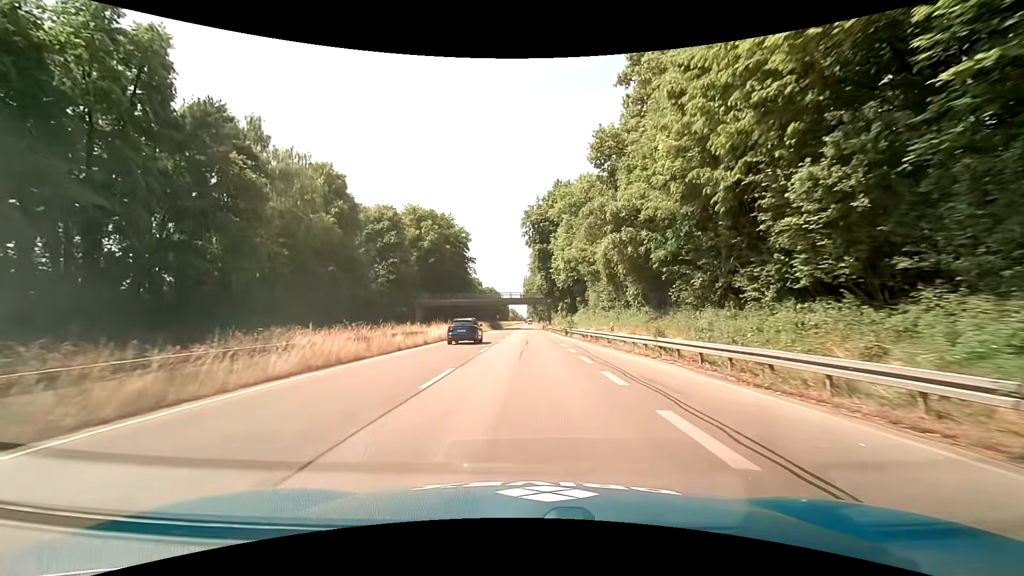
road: trunk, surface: asphalt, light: Day
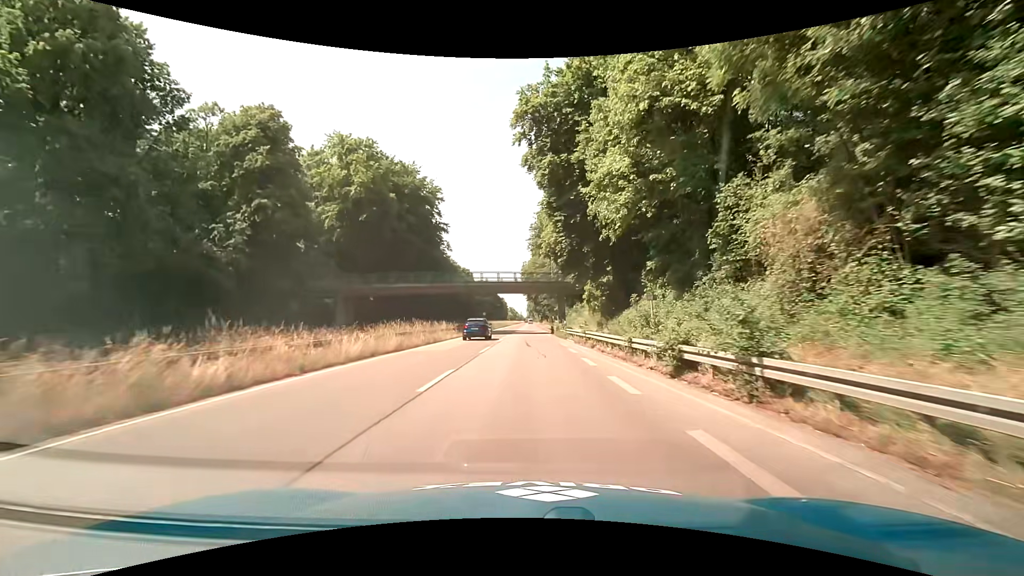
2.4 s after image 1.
(-0.4, +36.7) m; -1°
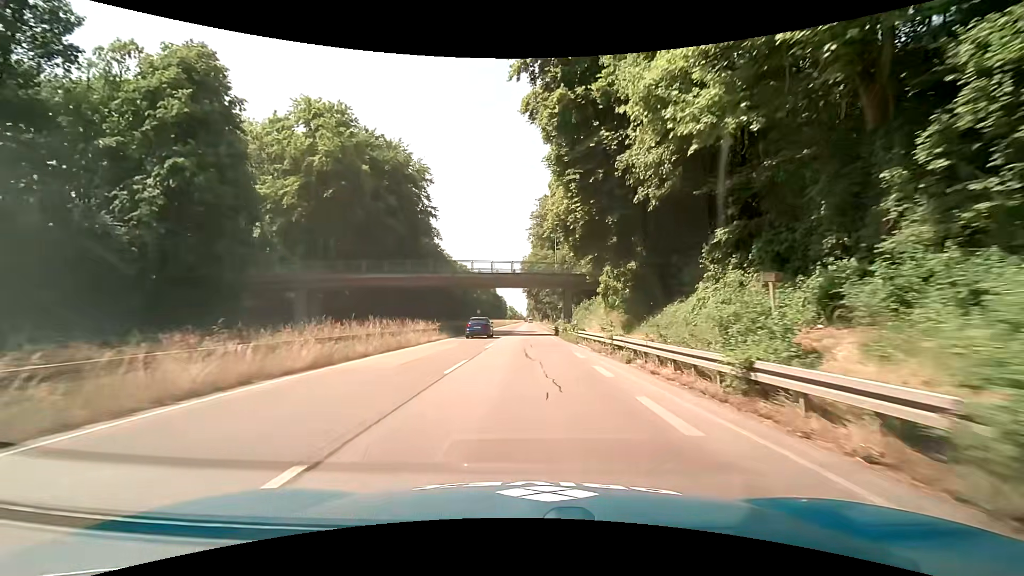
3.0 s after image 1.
(0.0, +9.2) m; 0°
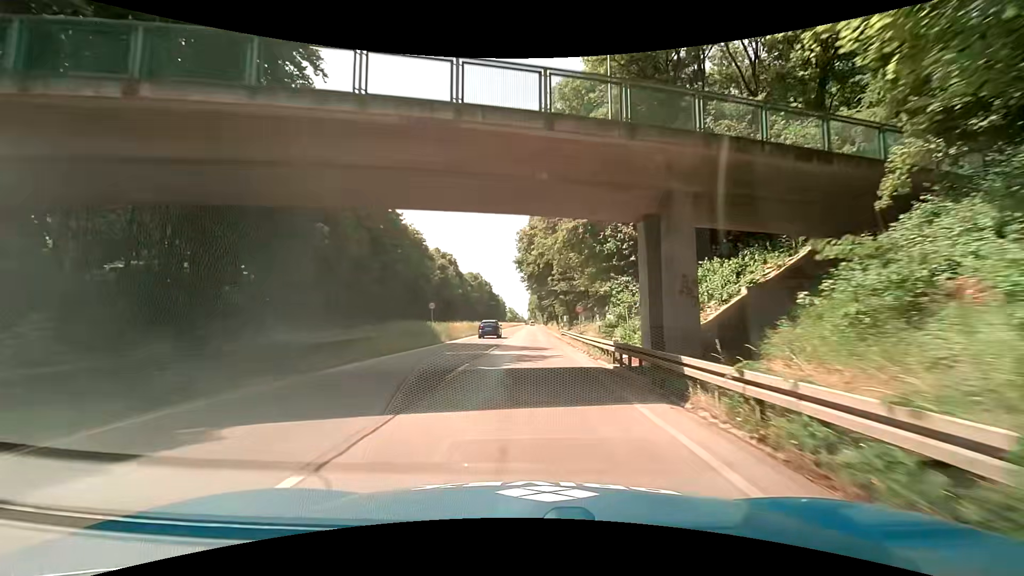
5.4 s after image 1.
(+0.2, +36.7) m; 0°
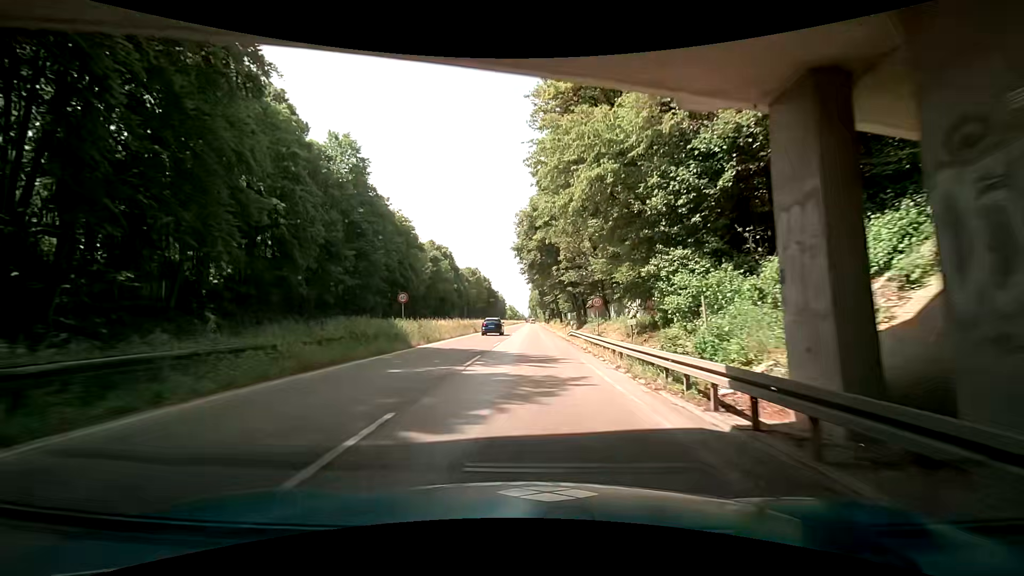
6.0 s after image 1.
(0.0, +9.2) m; 0°
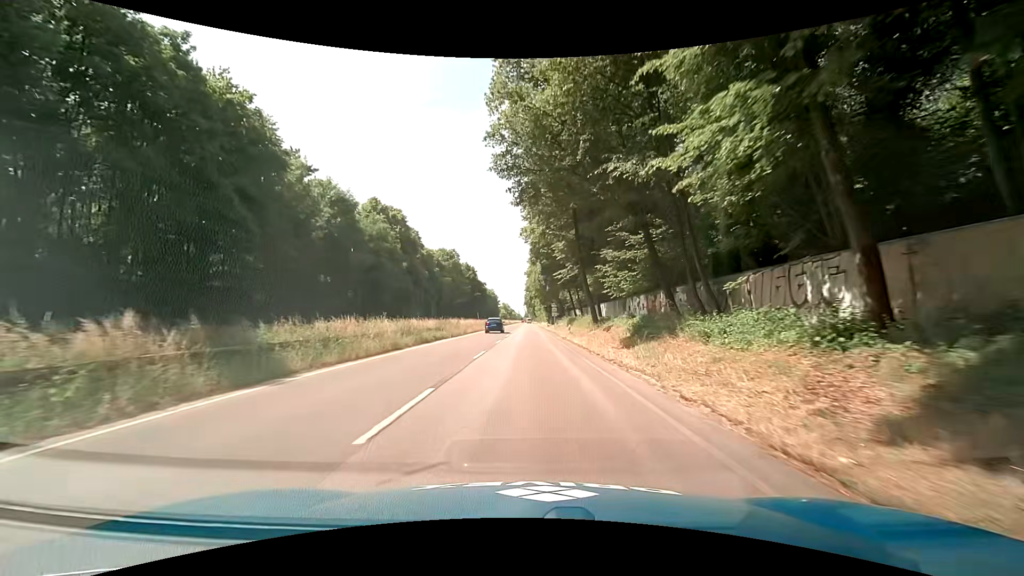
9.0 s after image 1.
(+0.3, +45.8) m; +1°
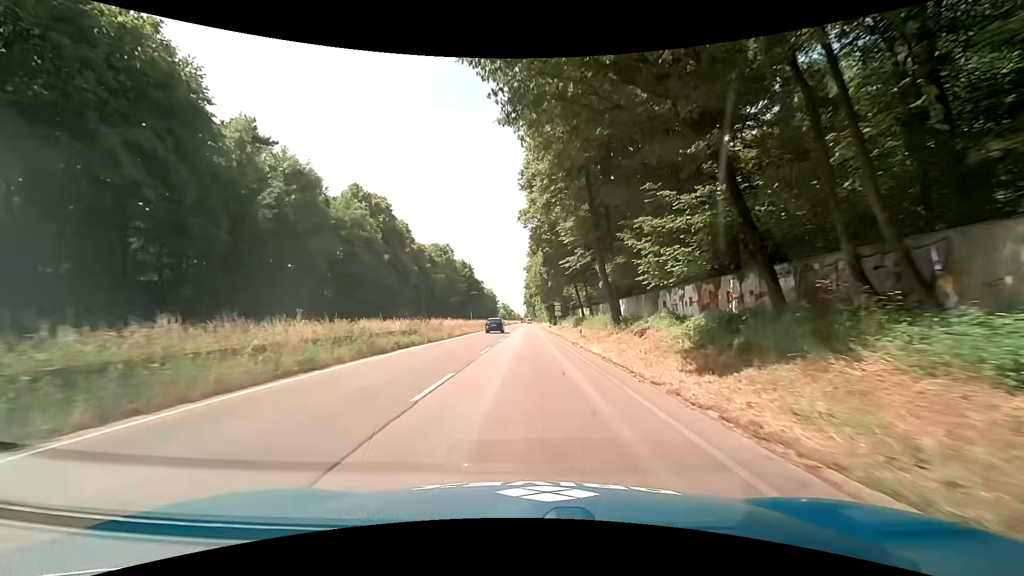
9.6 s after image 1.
(0.0, +9.1) m; 0°
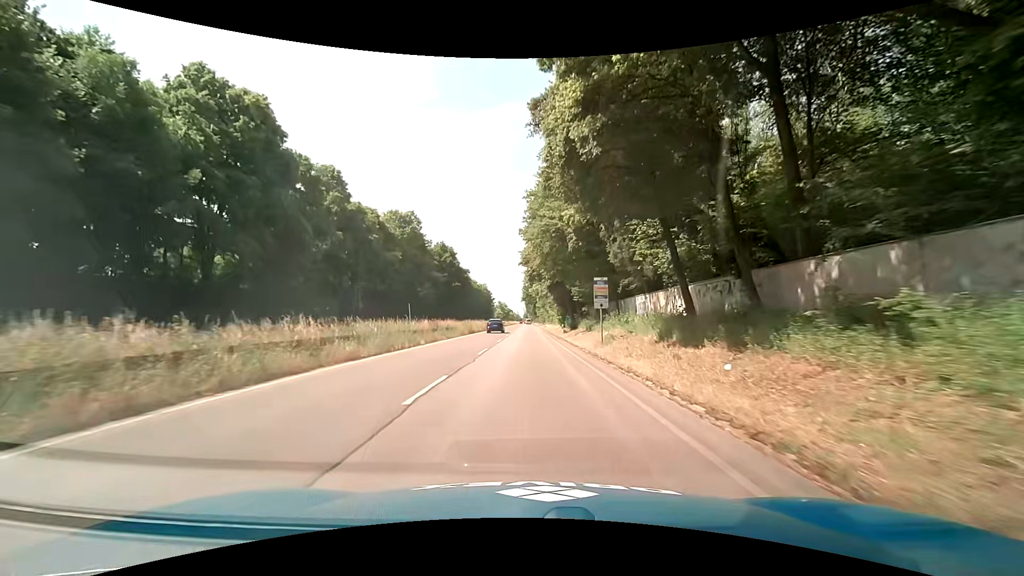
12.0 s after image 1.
(0.0, +36.5) m; +1°
(0, +10) (0, +20) (0, +30) (0, +40) (0, +50) (0, +60) (0, +70) (-1, +80) (-1, +90) (-1, +100) m
